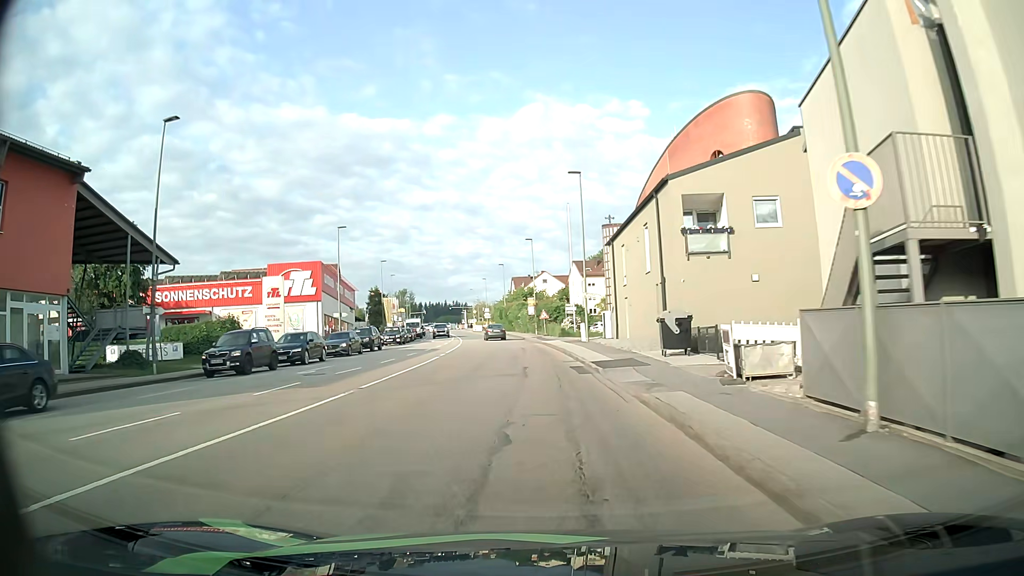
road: tertiary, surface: asphalt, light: Day
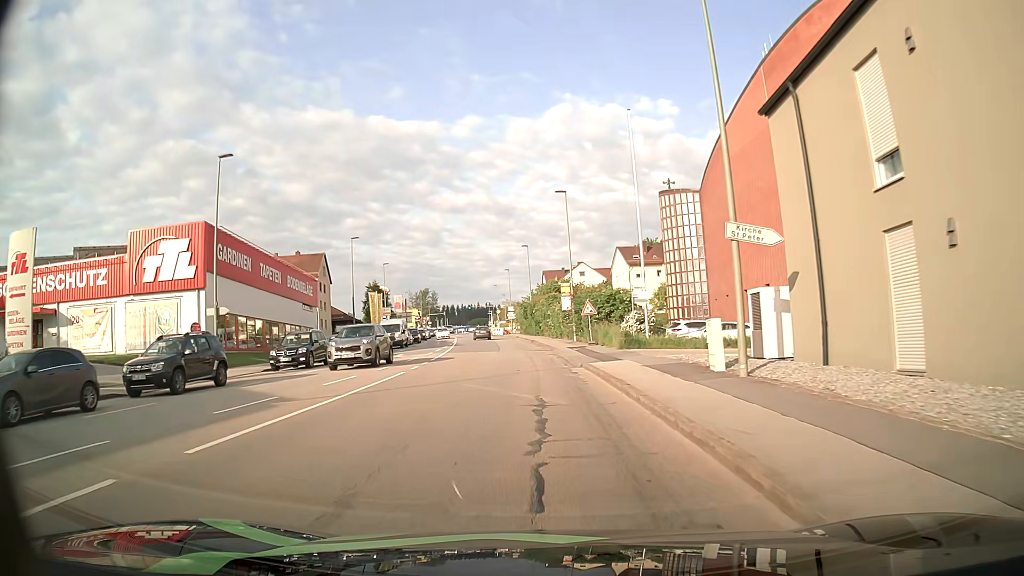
(-0.7, +27.3) m; -3°
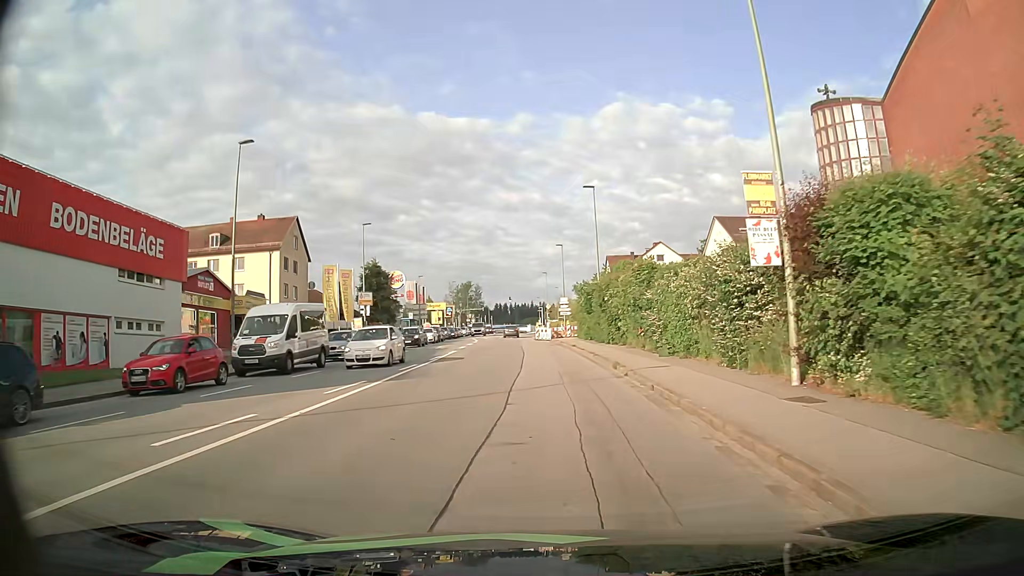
(-1.7, +33.8) m; -5°
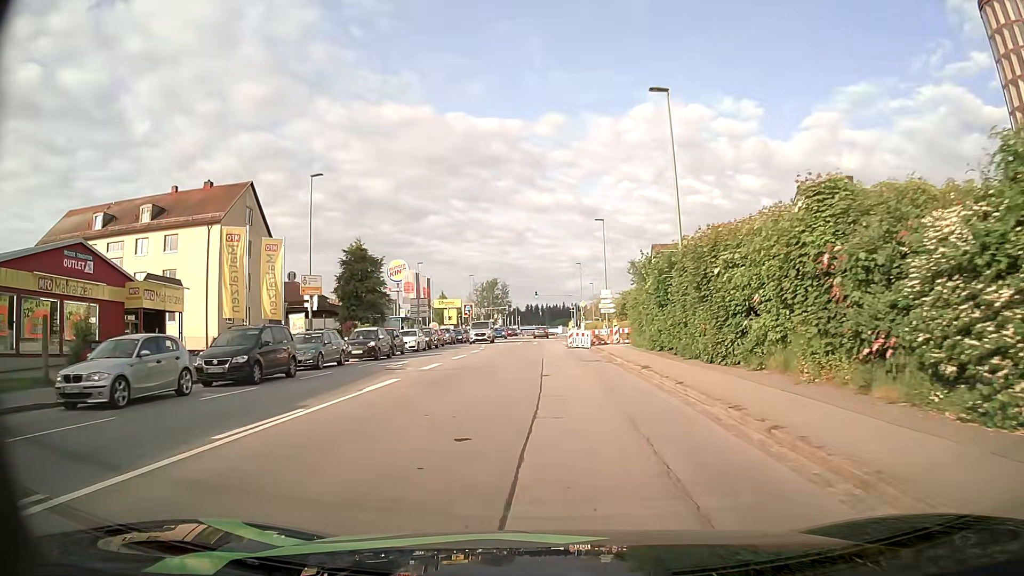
(-0.3, +19.7) m; -2°
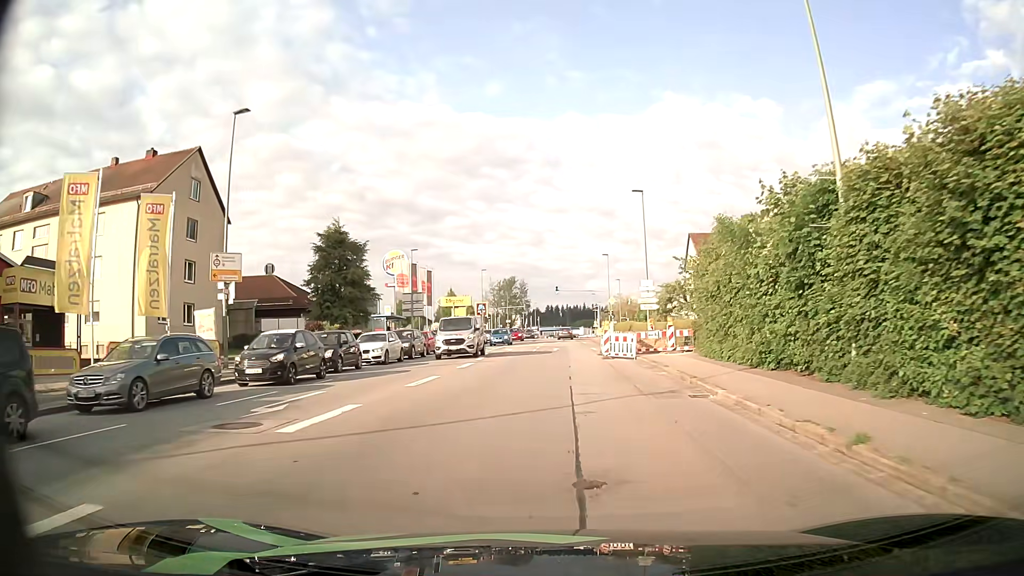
(-0.2, +12.9) m; -2°
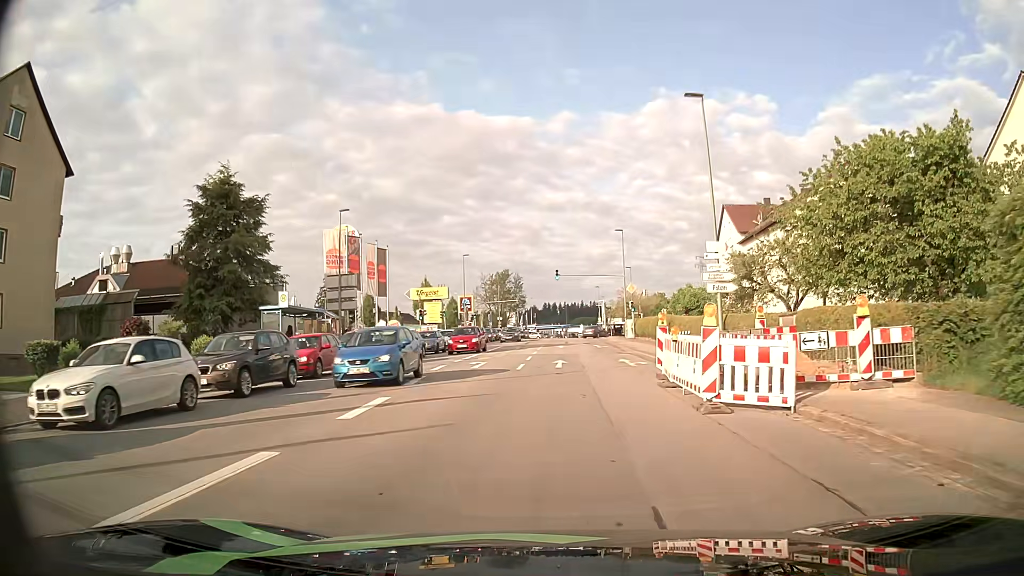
(-0.1, +19.2) m; 0°
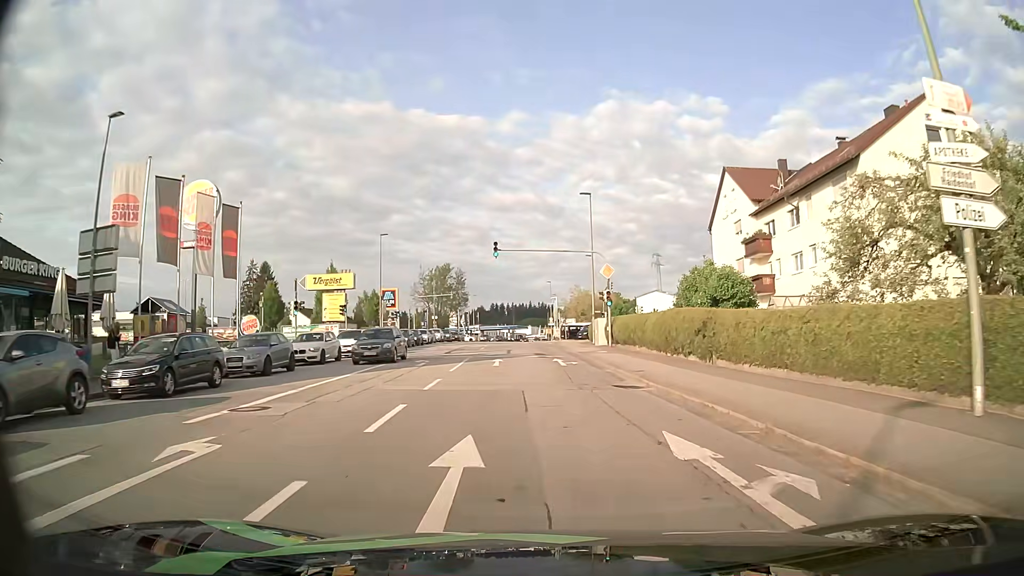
(+0.5, +18.5) m; +4°
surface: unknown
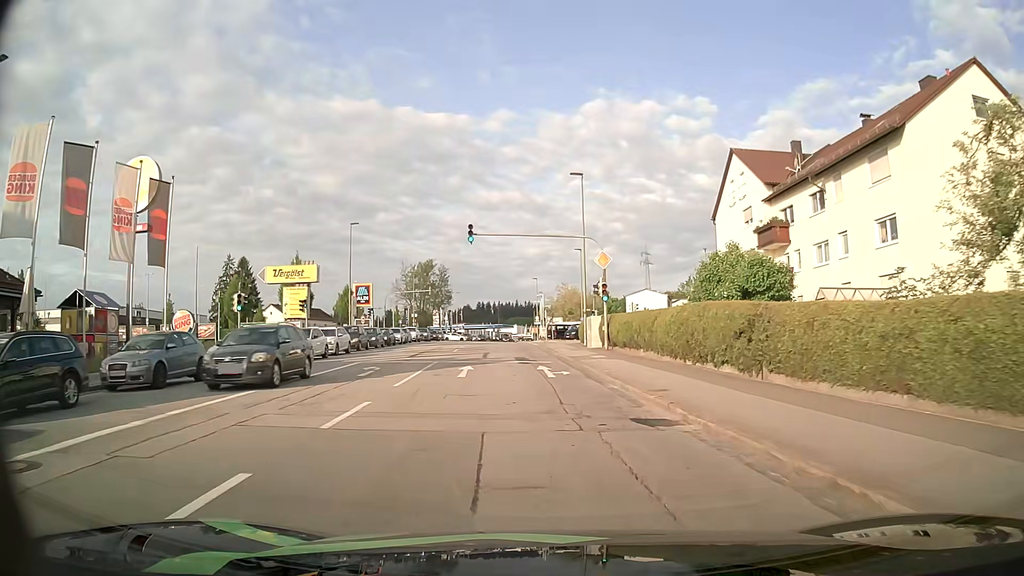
(+0.1, +5.8) m; +2°
(0, +10) (-1, +20) (-1, +30) (-2, +40) (-3, +50) (-4, +60) (-5, +70) (-5, +80) (-6, +90) (-7, +100) m
